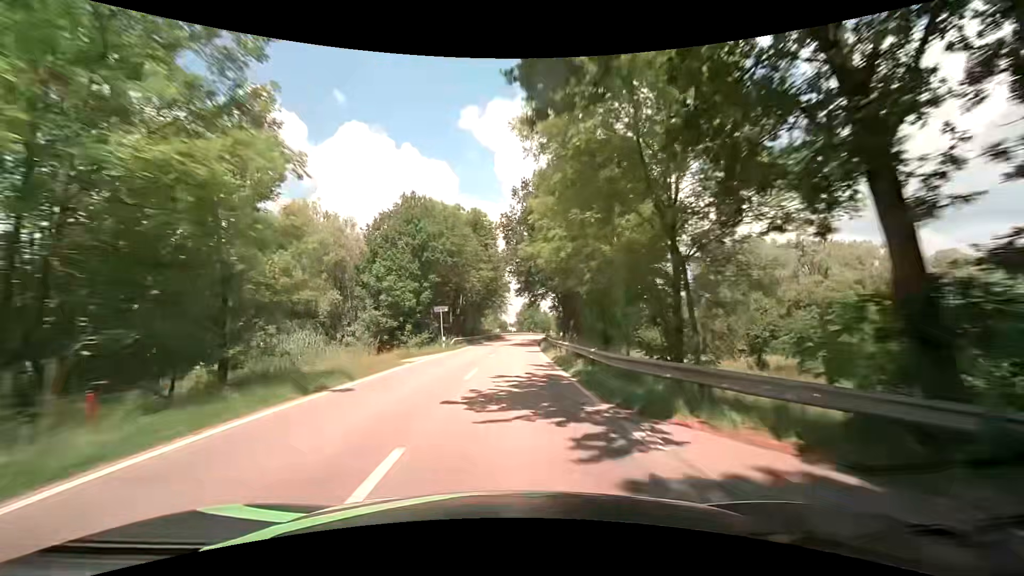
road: tertiary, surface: asphalt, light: Day
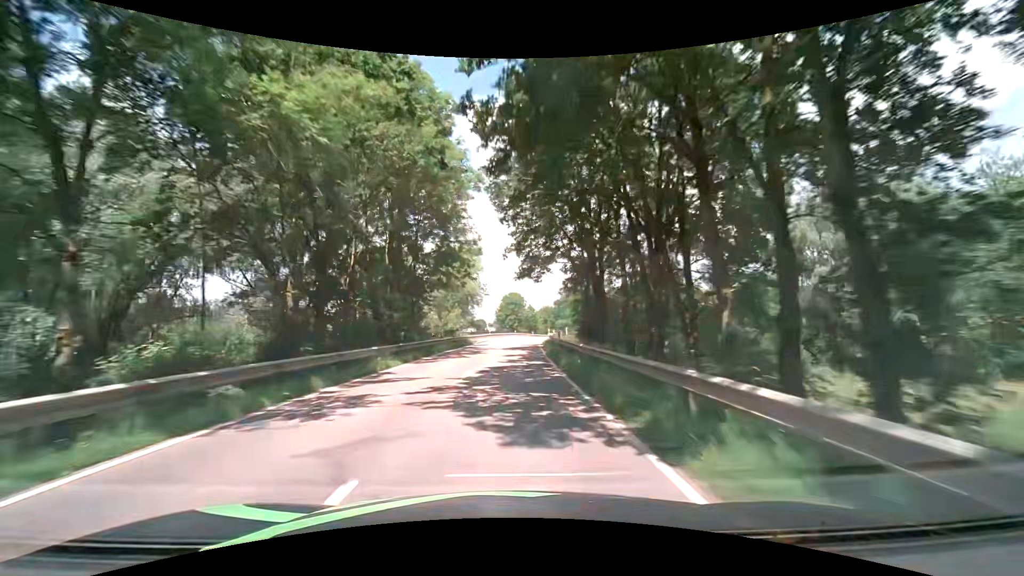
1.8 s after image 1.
(+1.0, +37.4) m; +3°
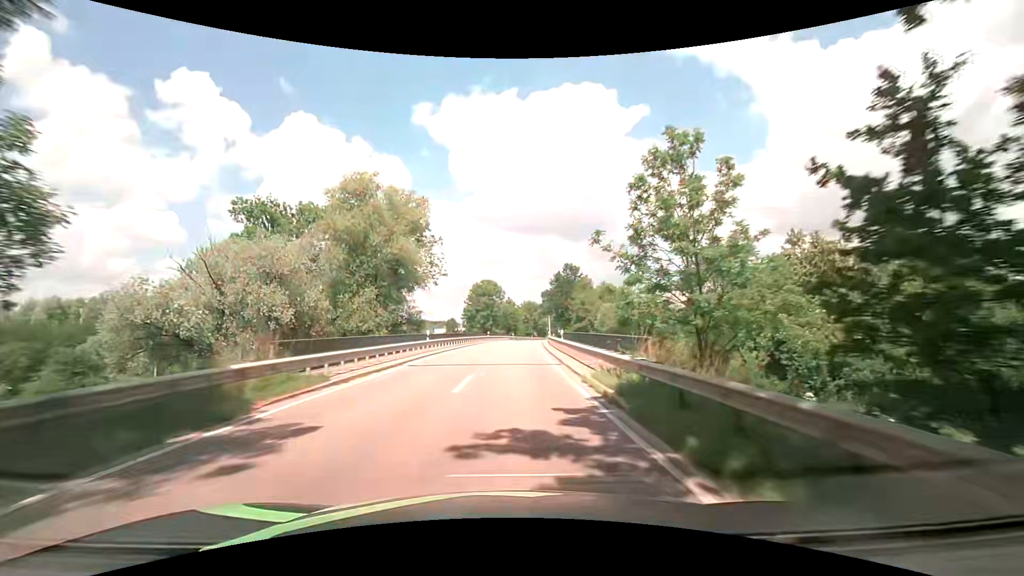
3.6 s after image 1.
(+0.6, +37.5) m; +3°
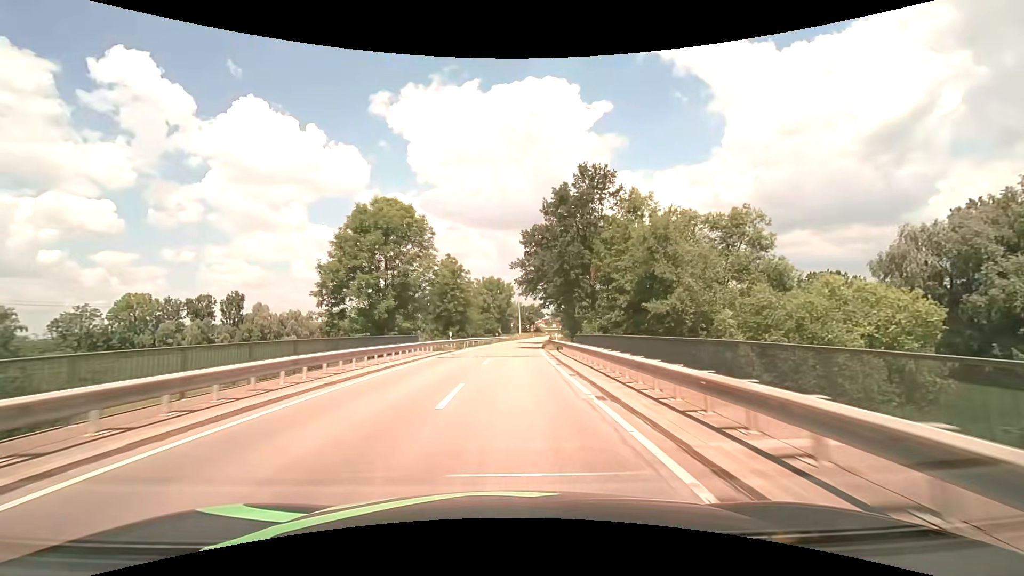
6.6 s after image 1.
(+2.3, +62.6) m; +4°
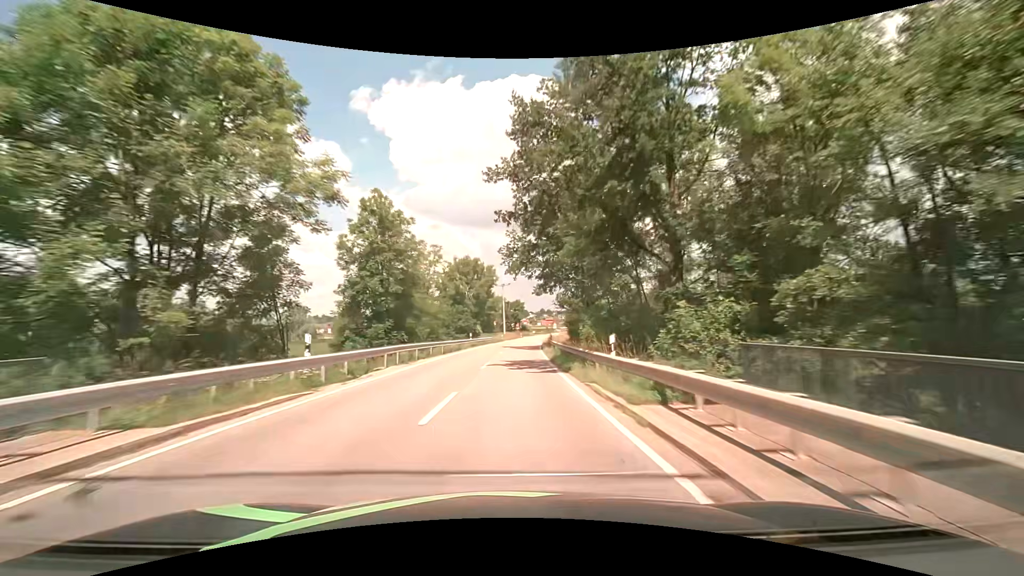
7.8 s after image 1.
(+0.5, +25.2) m; +2°
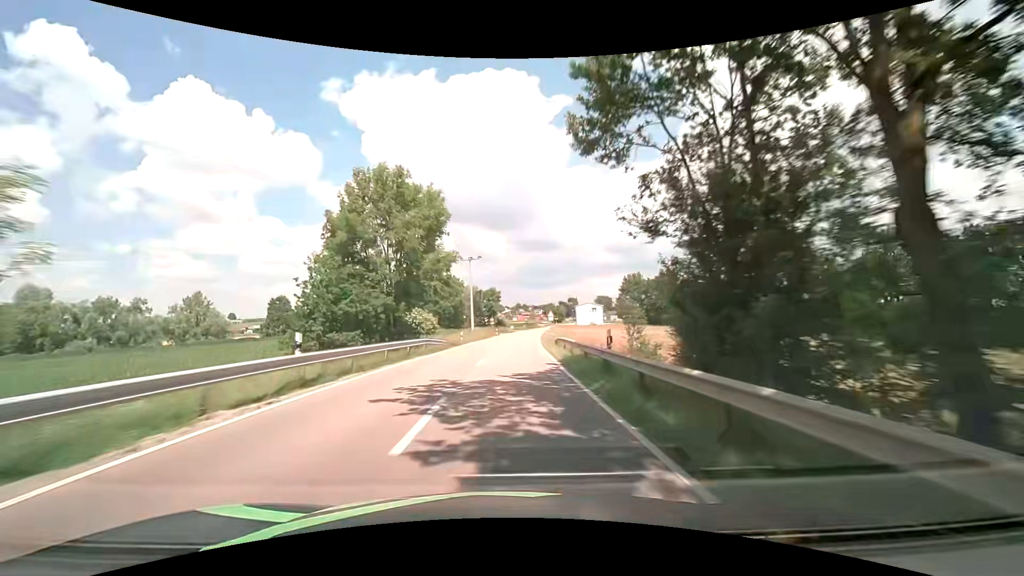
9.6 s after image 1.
(+0.8, +38.1) m; +2°
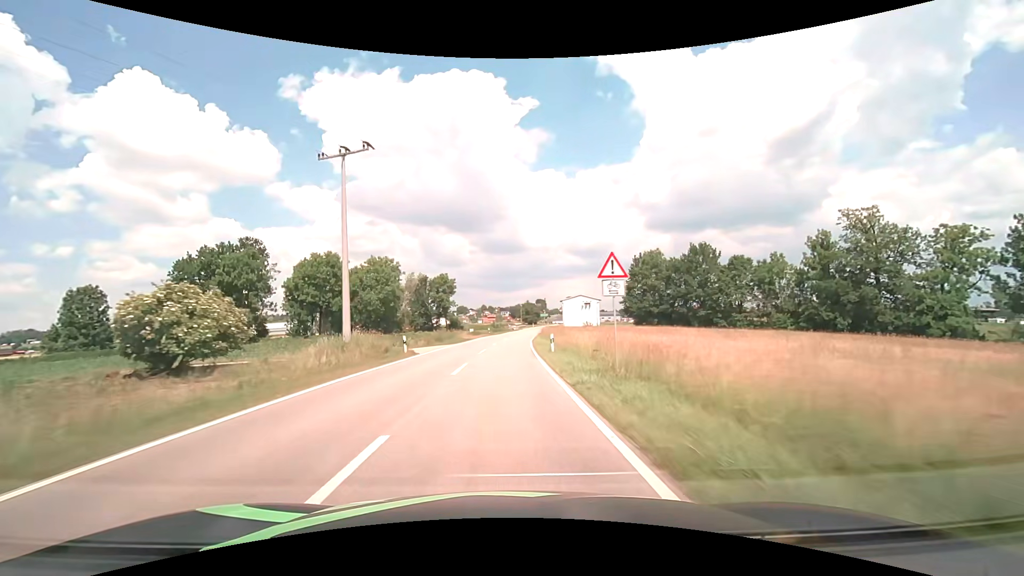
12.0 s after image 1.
(+2.1, +51.1) m; +4°
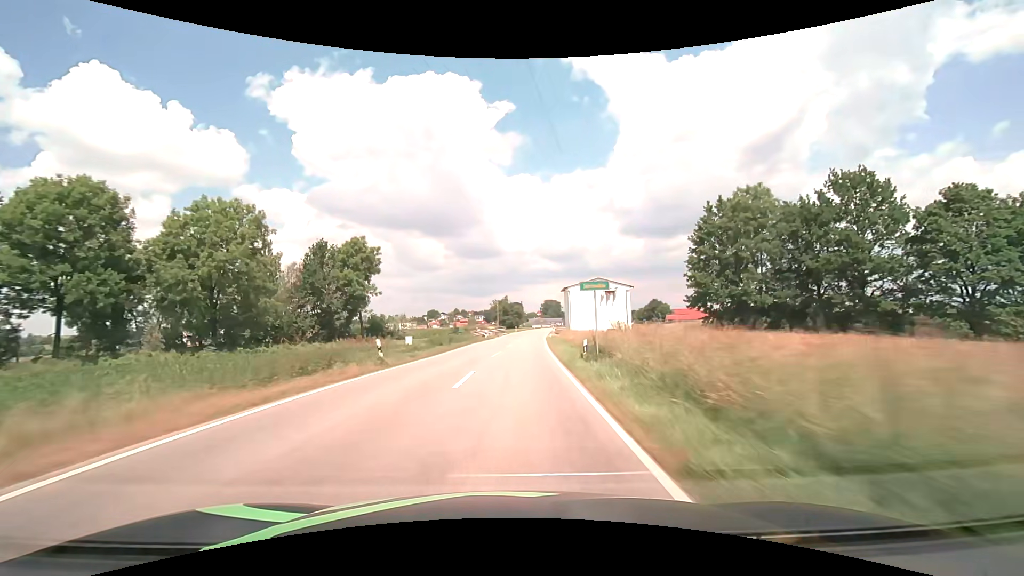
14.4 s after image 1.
(+1.2, +51.4) m; +3°
(0, +10) (0, +20) (+1, +30) (+1, +40) (+2, +50) (+3, +60) (+3, +70) (+4, +80) (+5, +90) (+7, +100) m
